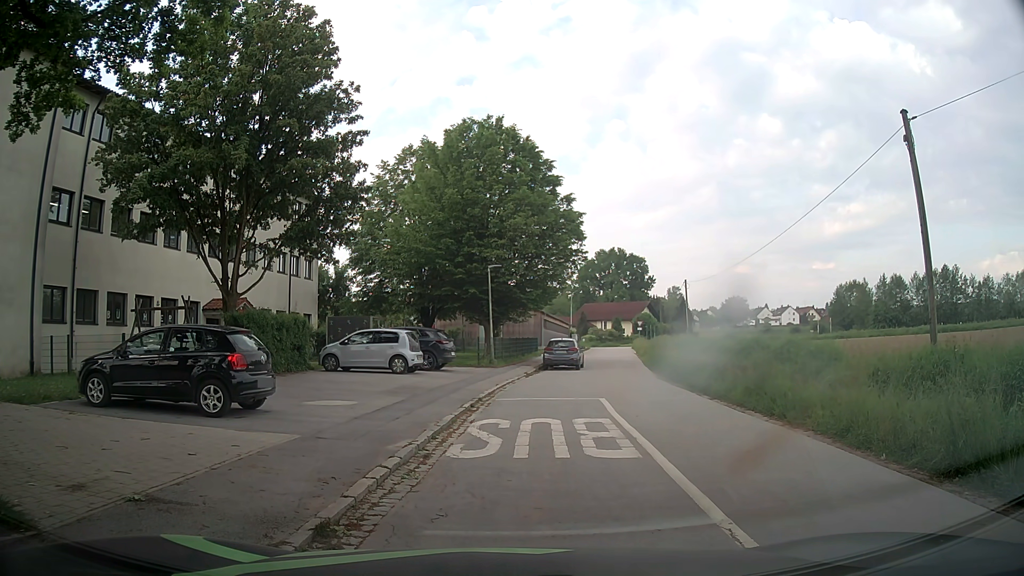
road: residential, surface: asphalt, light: Day
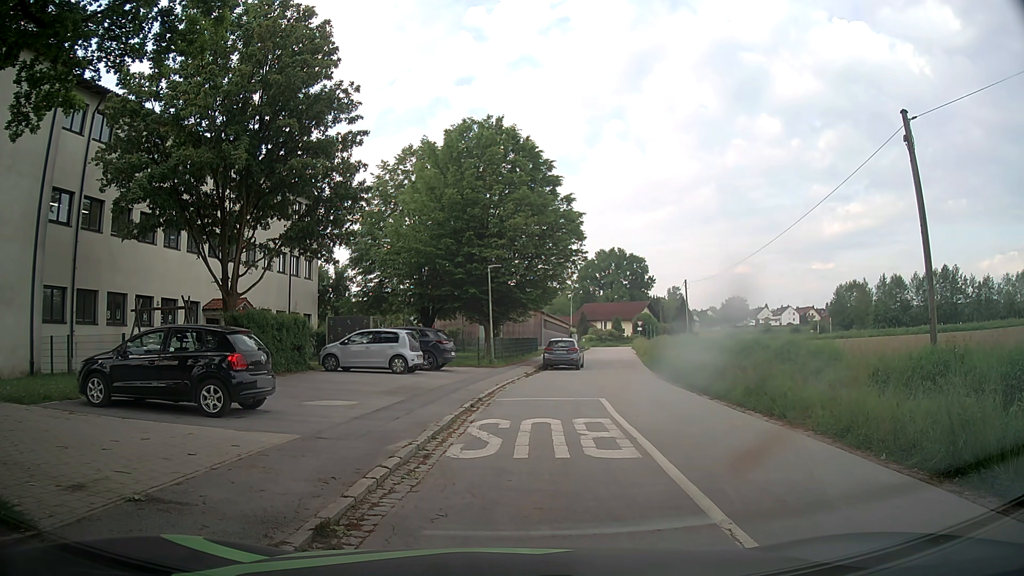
(0.0, 0.0) m; 0°
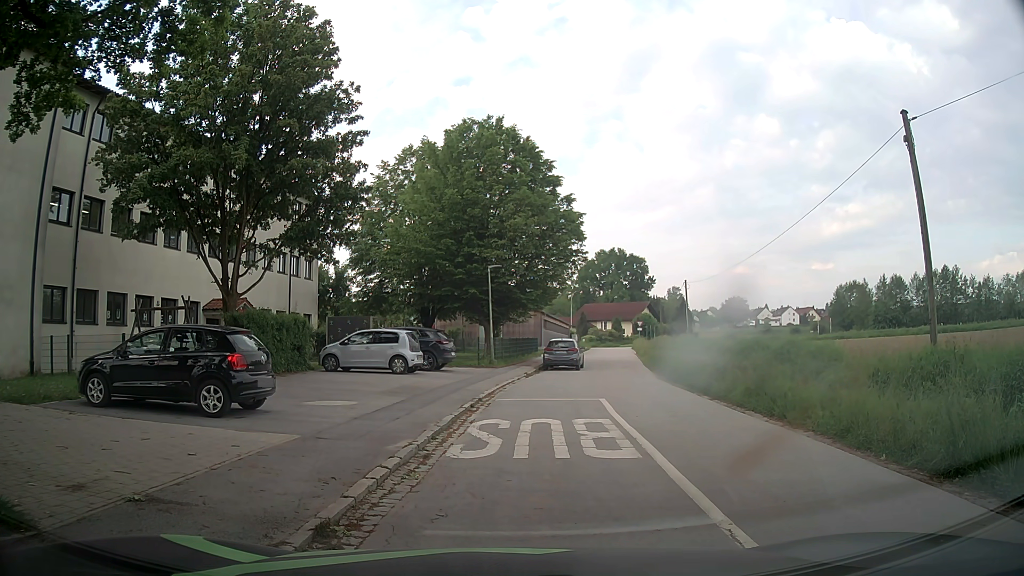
(0.0, 0.0) m; 0°
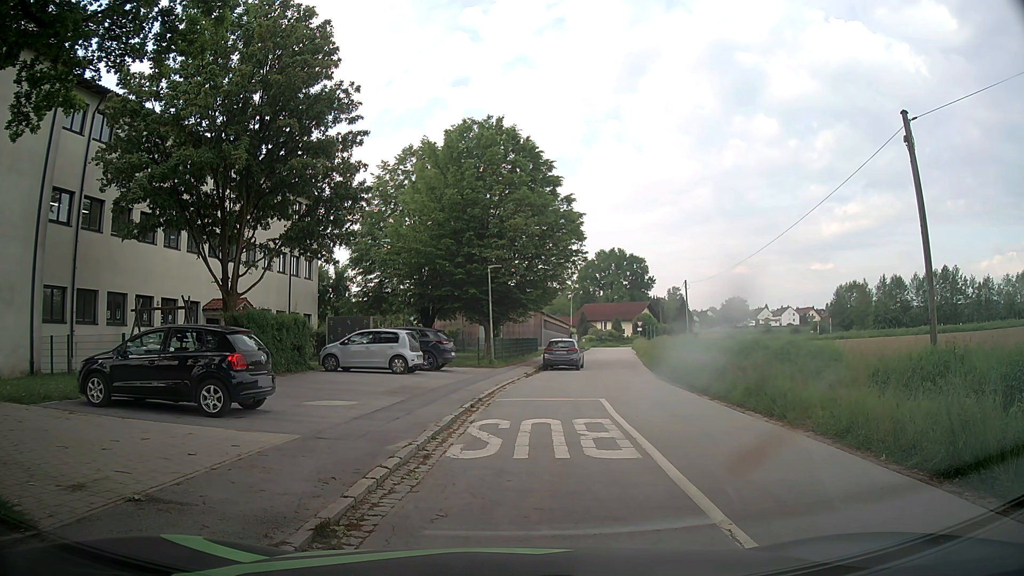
(0.0, 0.0) m; 0°
